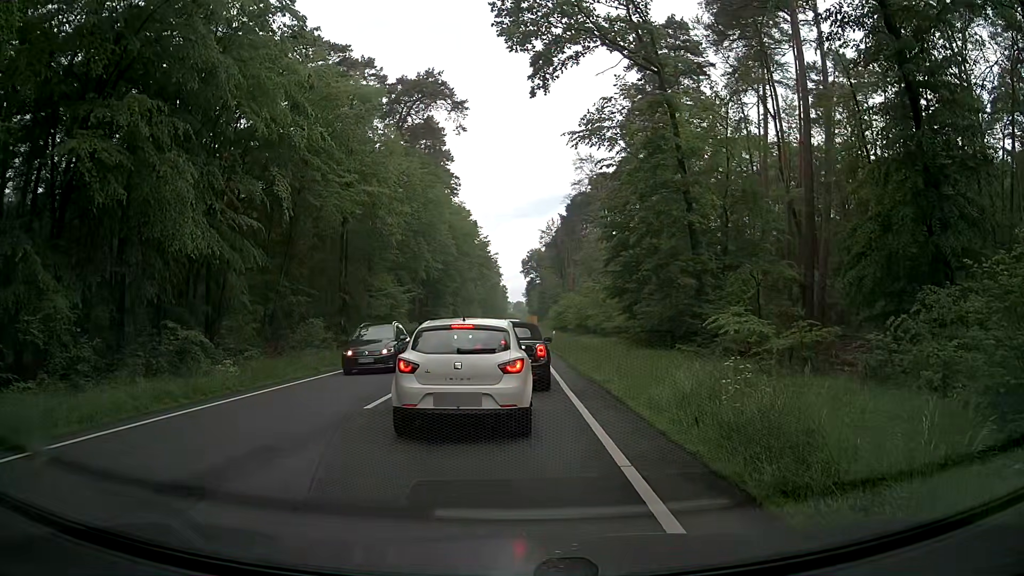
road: primary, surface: asphalt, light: Day
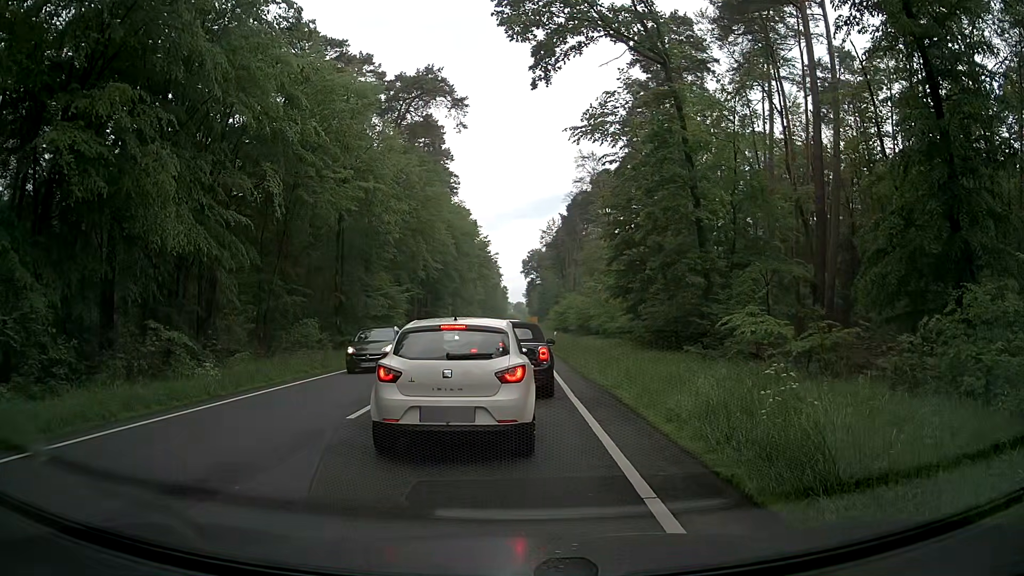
(0.0, +1.1) m; 0°
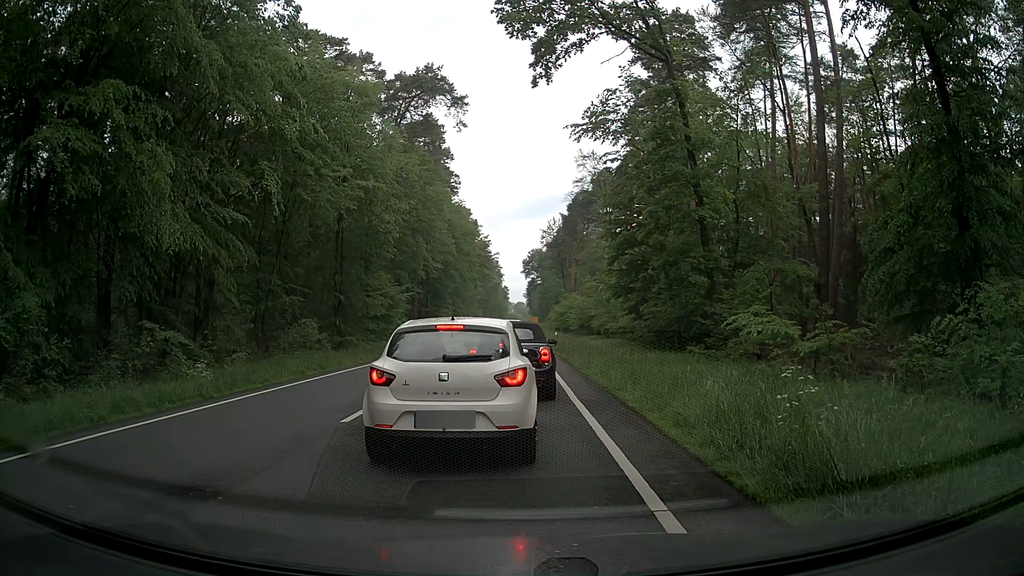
(0.0, +0.4) m; 0°
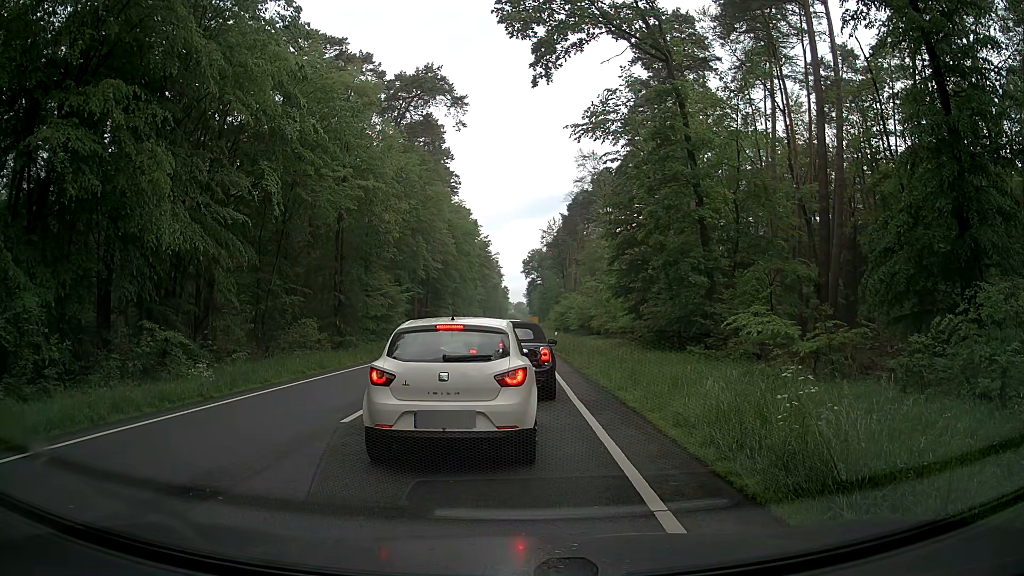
(0.0, 0.0) m; 0°
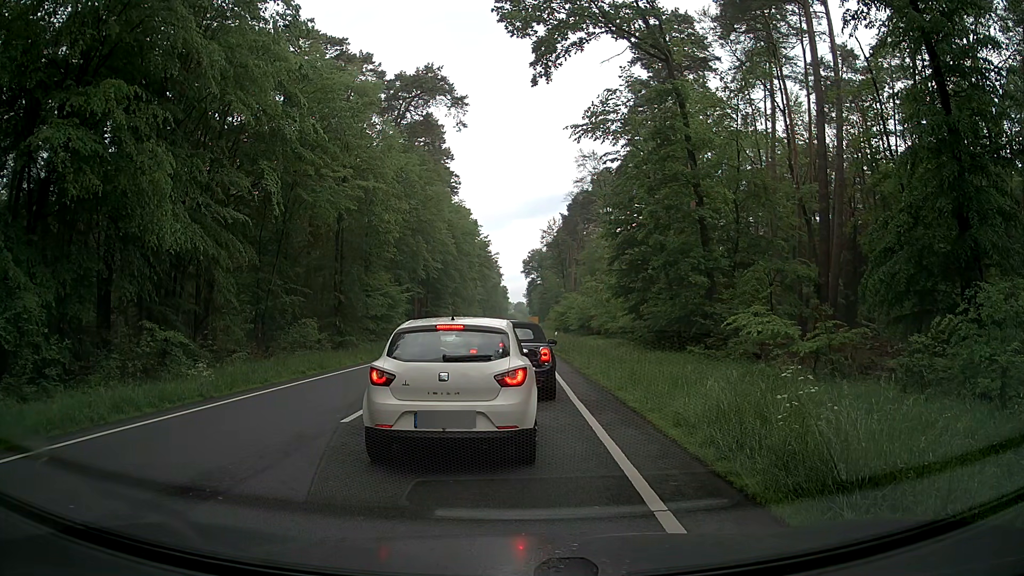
(0.0, 0.0) m; 0°
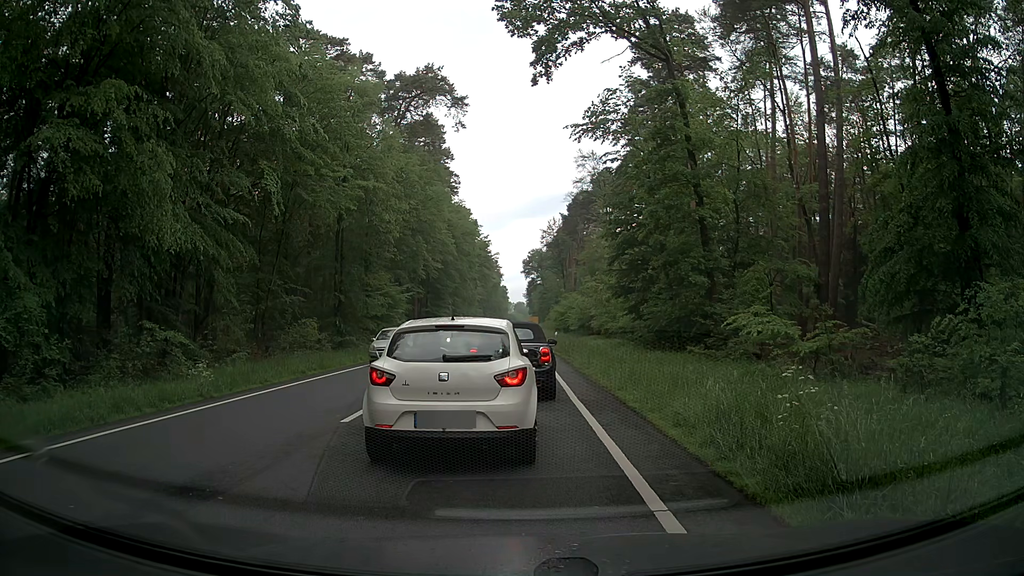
(0.0, 0.0) m; 0°
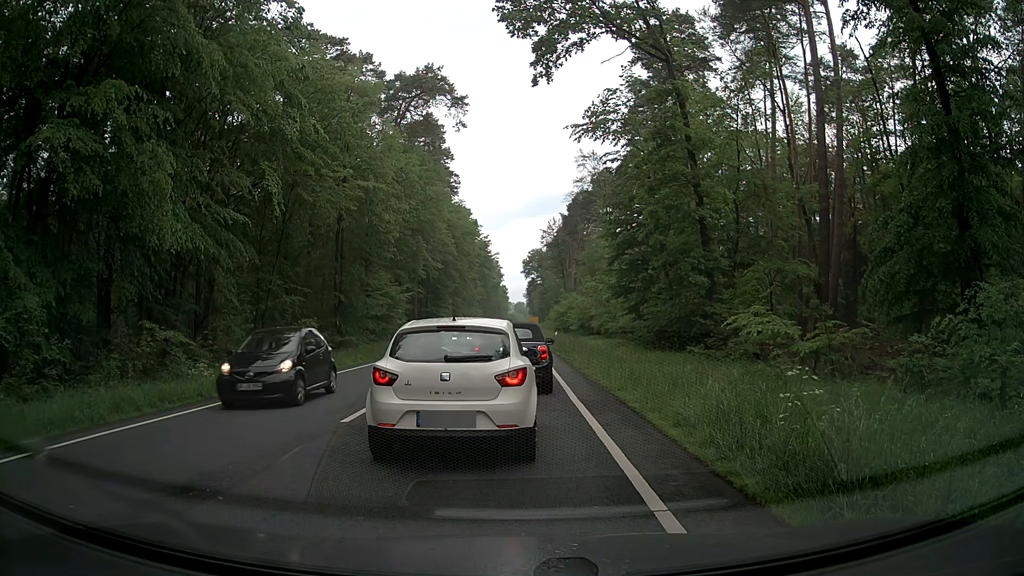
(0.0, 0.0) m; 0°
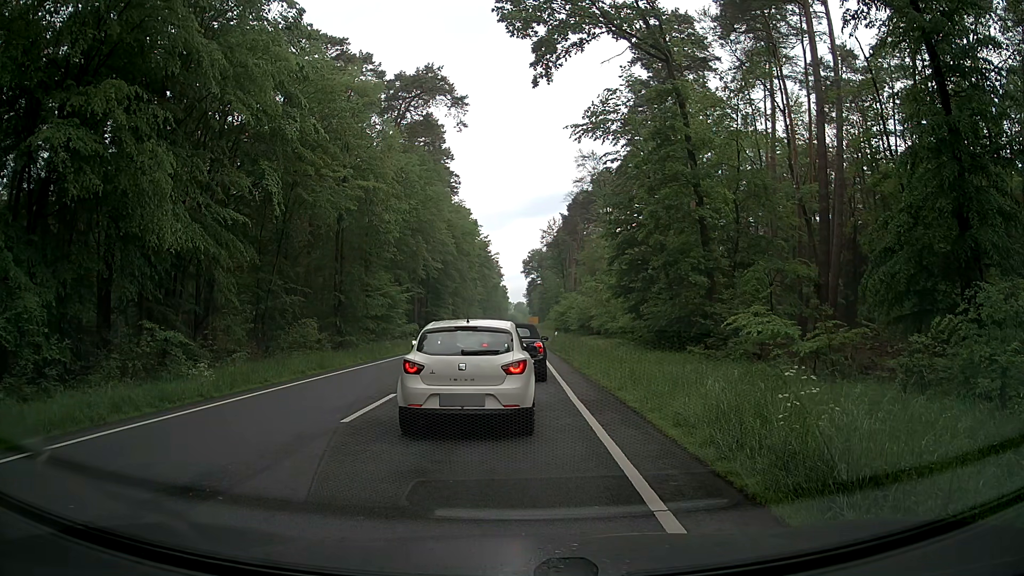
(0.0, 0.0) m; 0°
